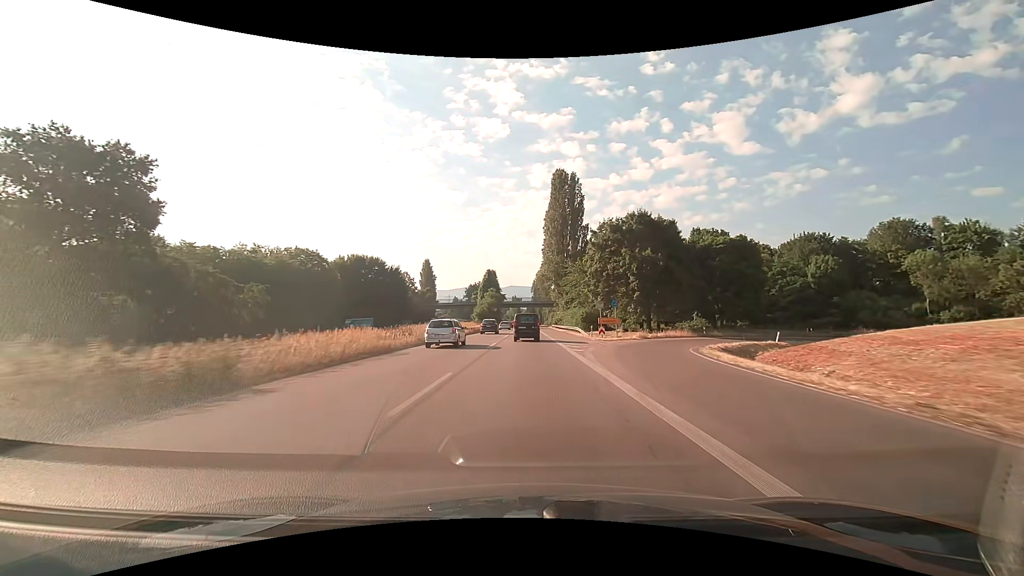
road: trunk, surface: asphalt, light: Day
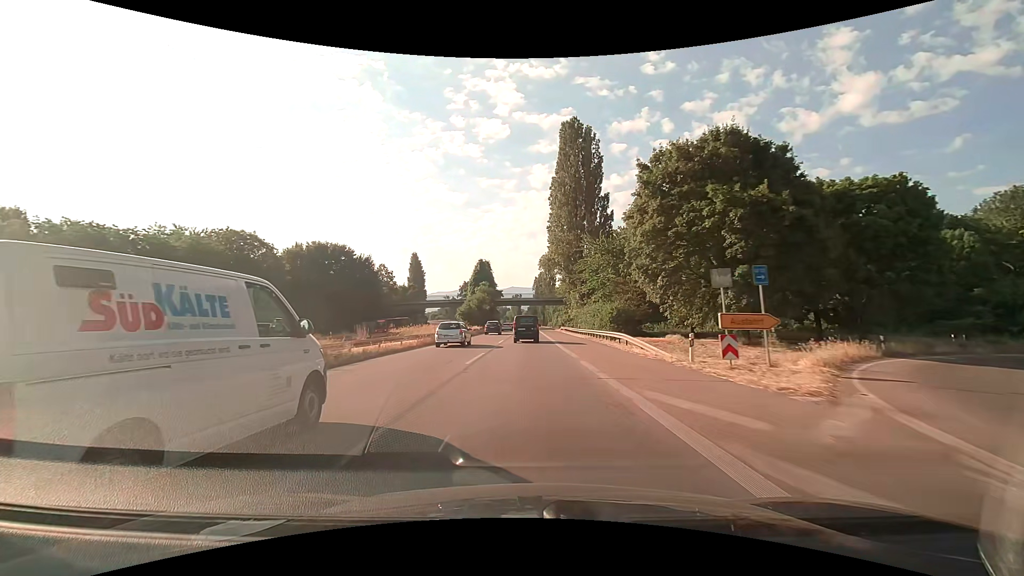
(0.0, +26.6) m; 0°
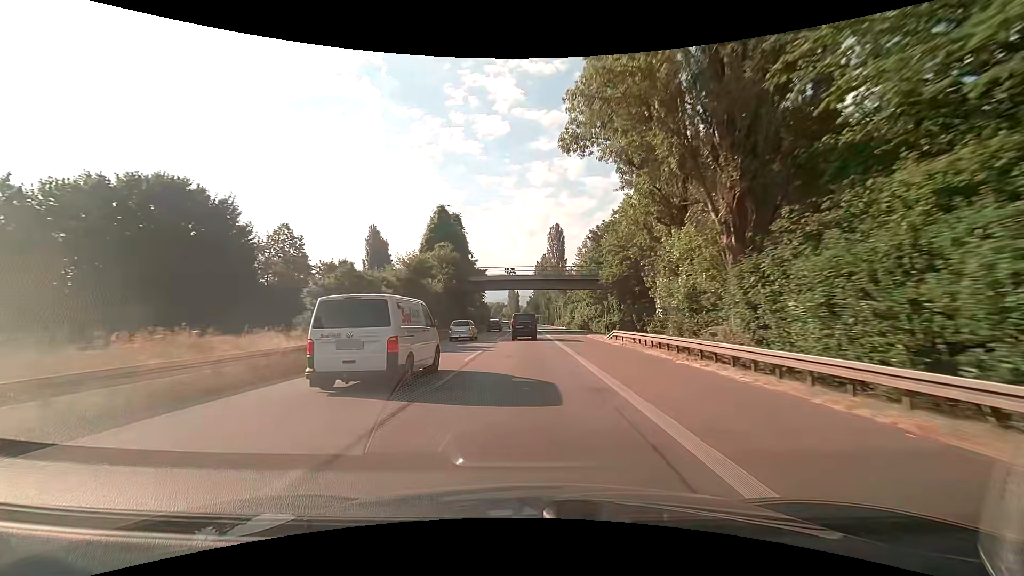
(+0.1, +53.9) m; 0°
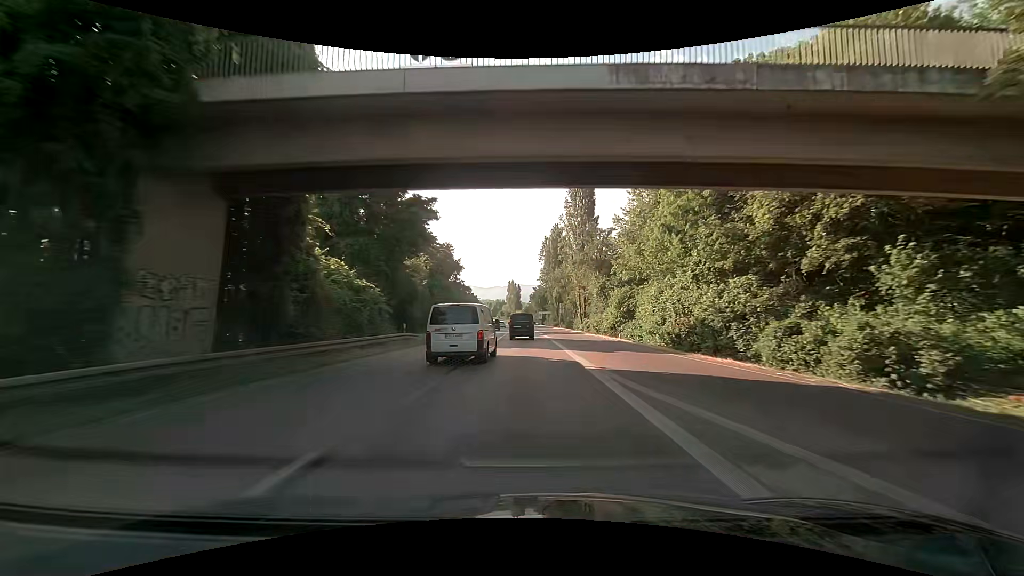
(-0.1, +53.5) m; -1°
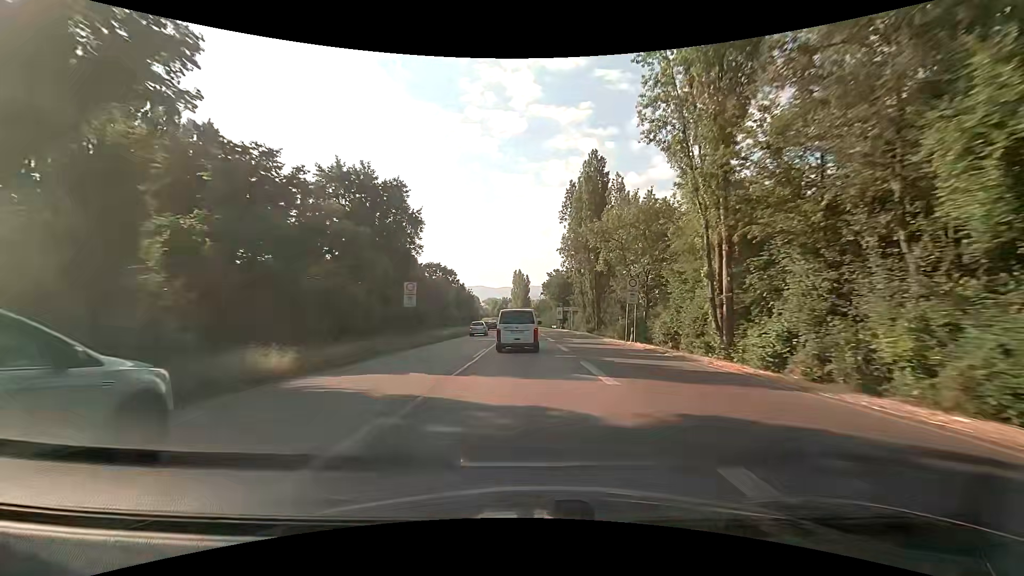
(-0.1, +52.1) m; -1°
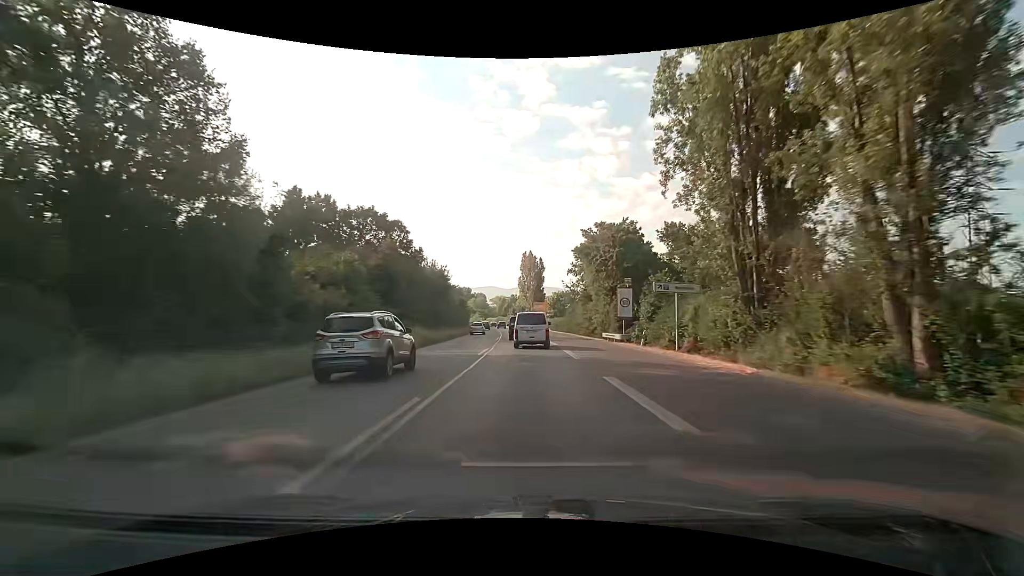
(-0.4, +52.6) m; -1°
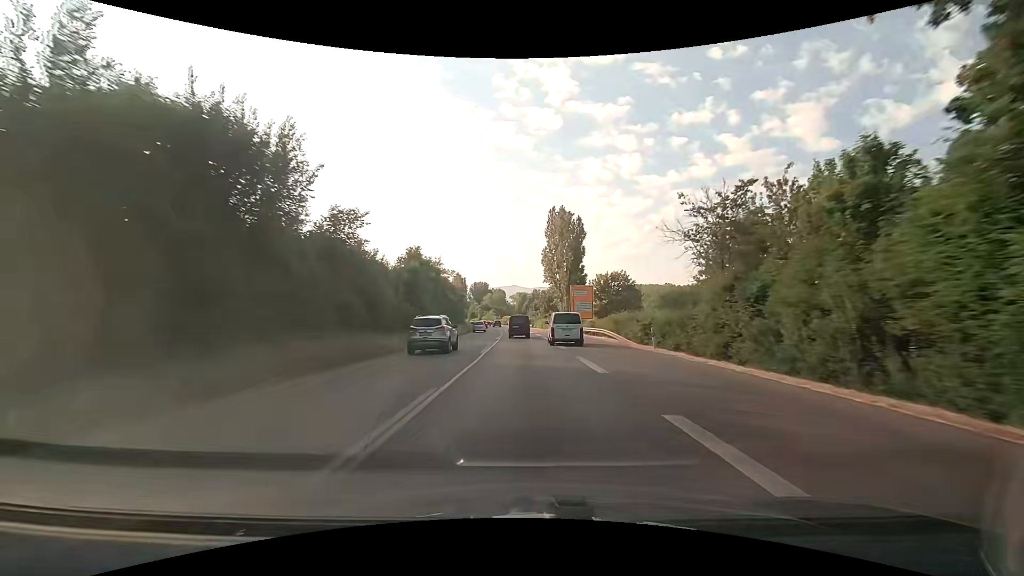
(-1.0, +53.2) m; -2°
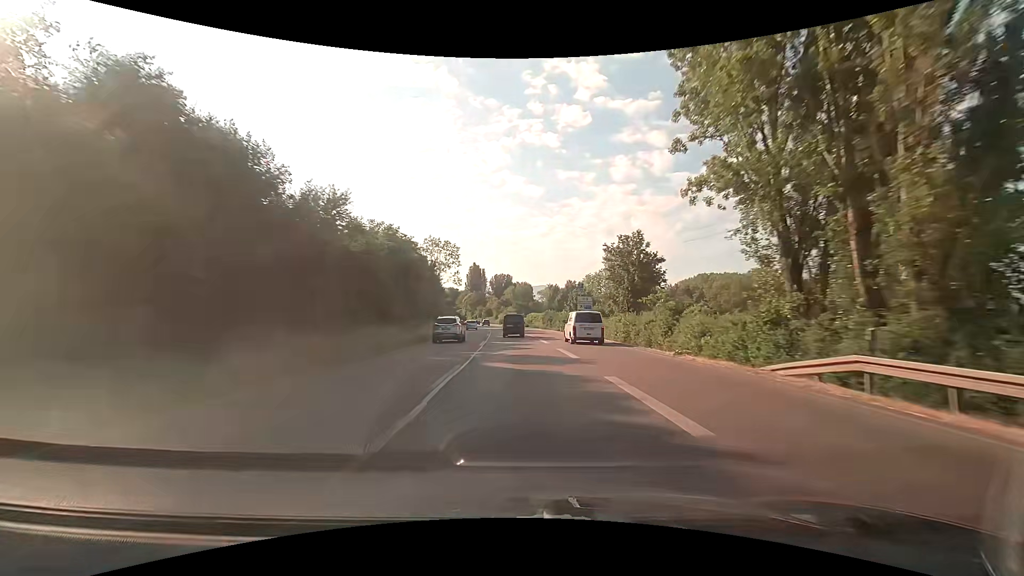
(-2.2, +67.2) m; -3°
(0, +10) (0, +20) (-1, +30) (-1, +40) (-2, +50) (-2, +60) (-3, +70) (-4, +80) (-5, +90) (-6, +100) m
